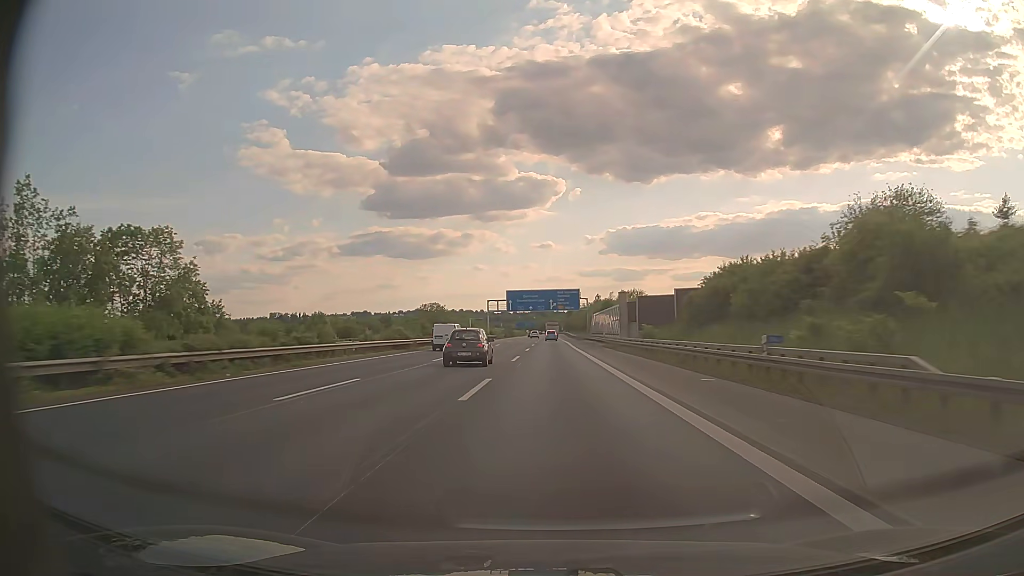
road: motorway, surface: asphalt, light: Day
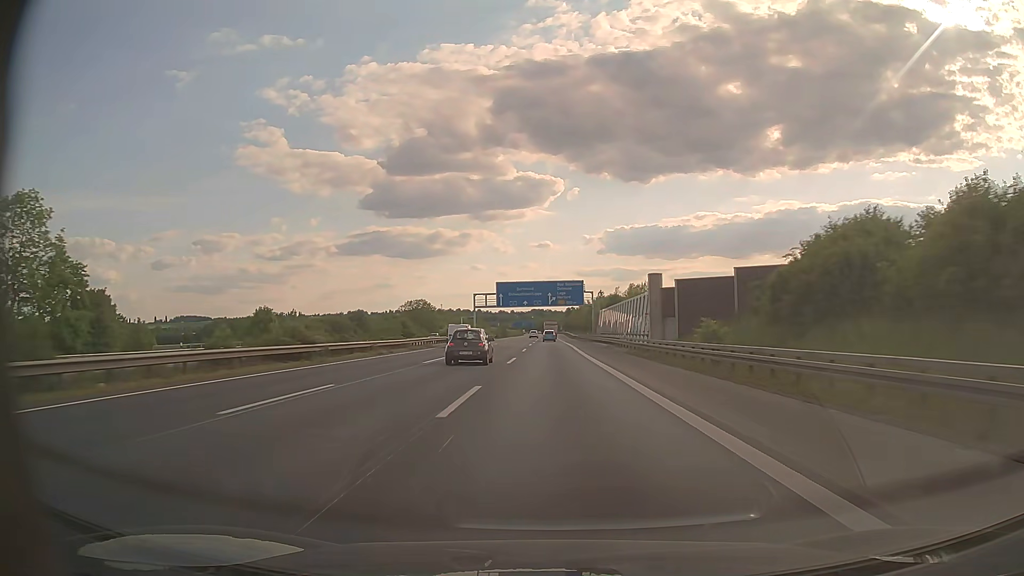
(0.0, +20.4) m; 0°
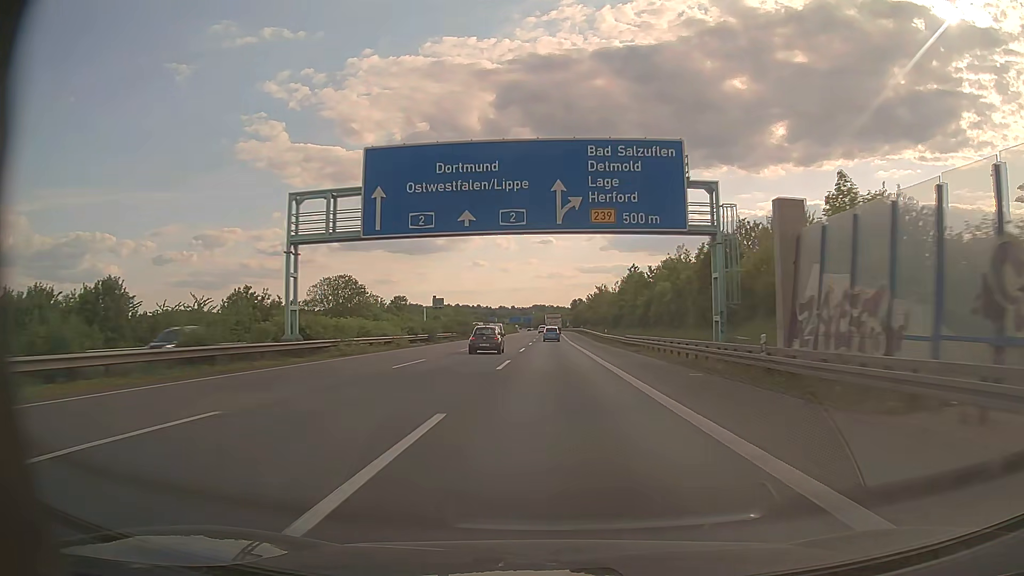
(-0.1, +77.9) m; 0°
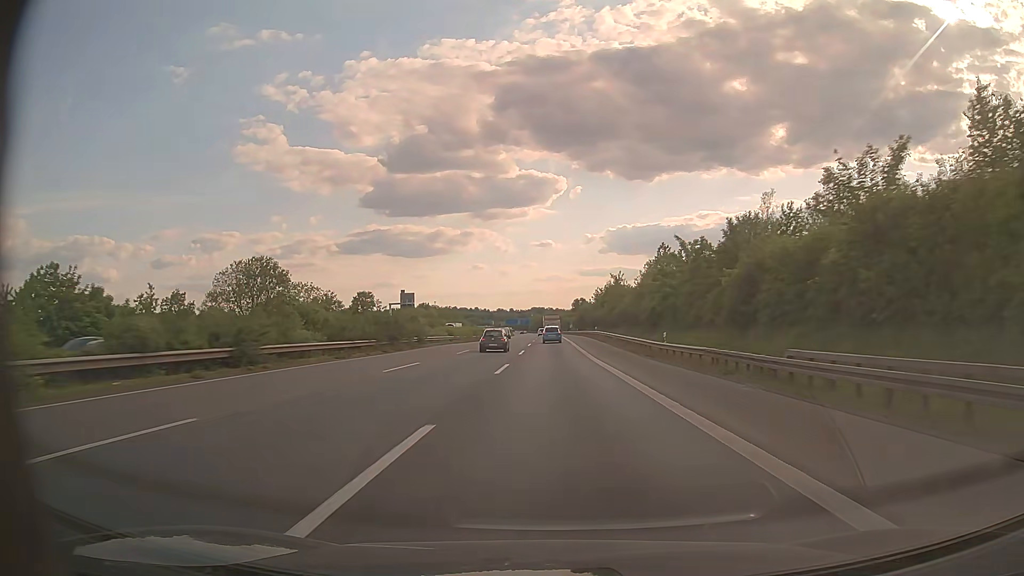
(+0.1, +36.8) m; 0°
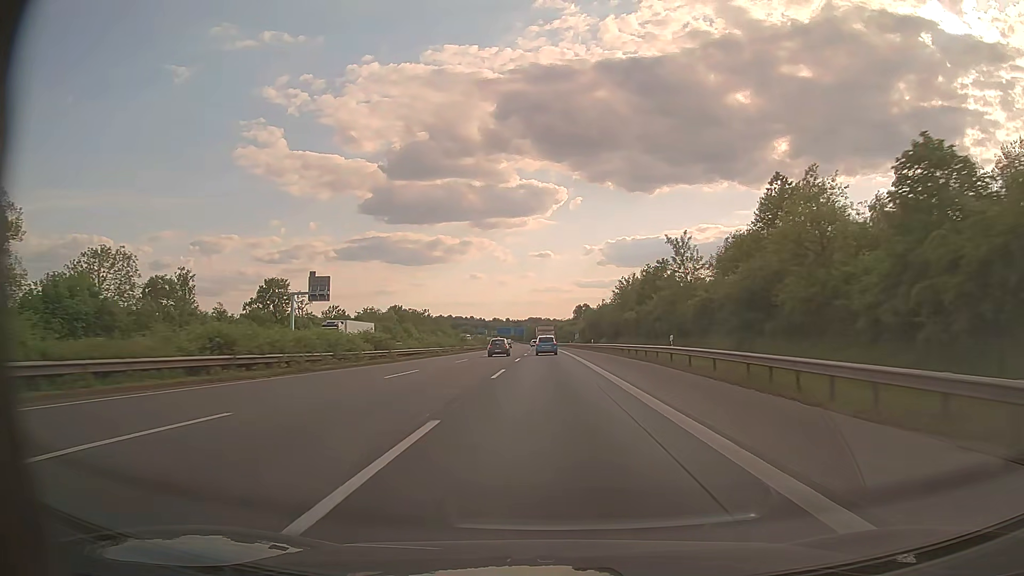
(+0.1, +52.2) m; 0°
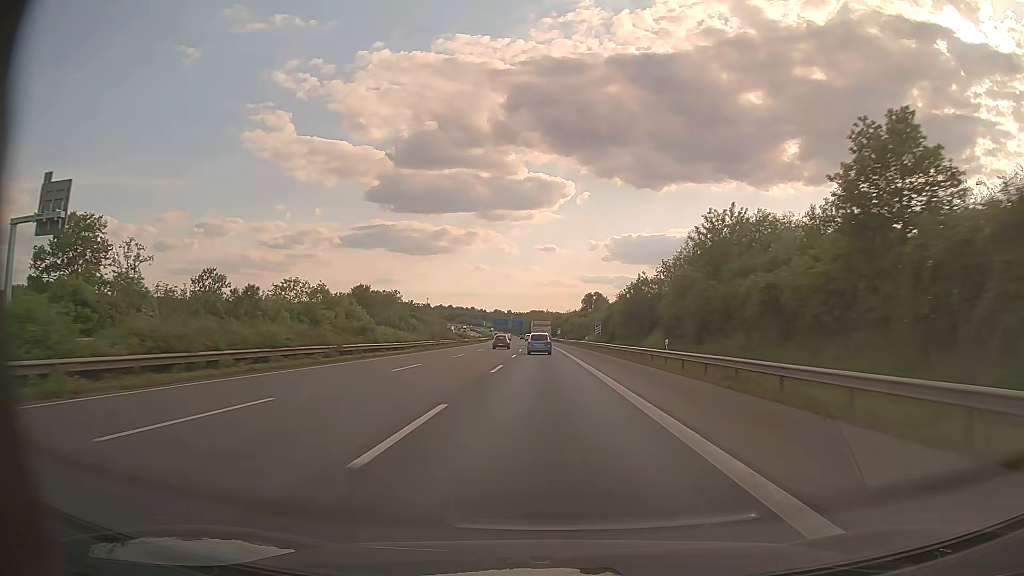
(+0.1, +51.5) m; 0°
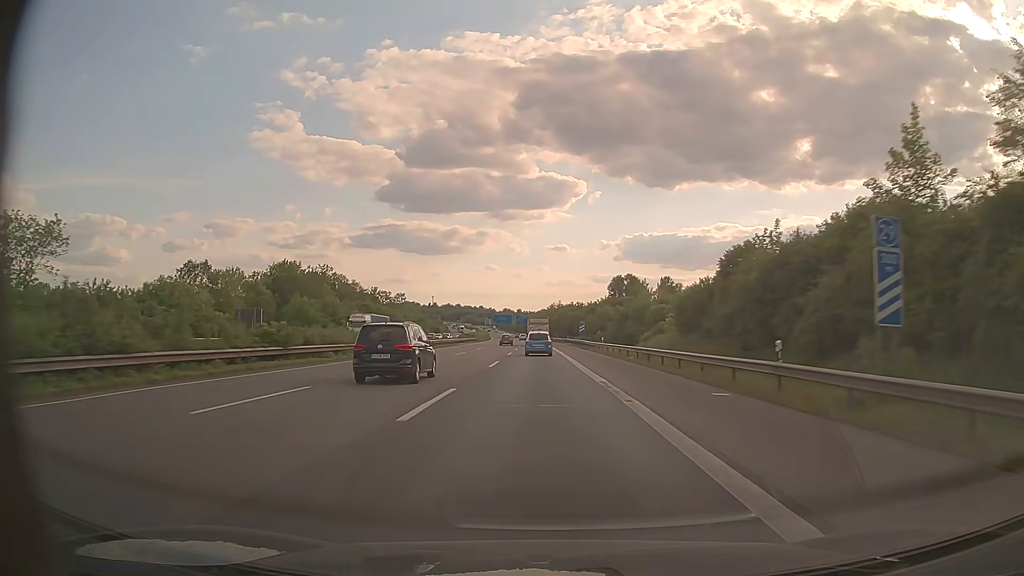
(-0.3, +68.4) m; -1°
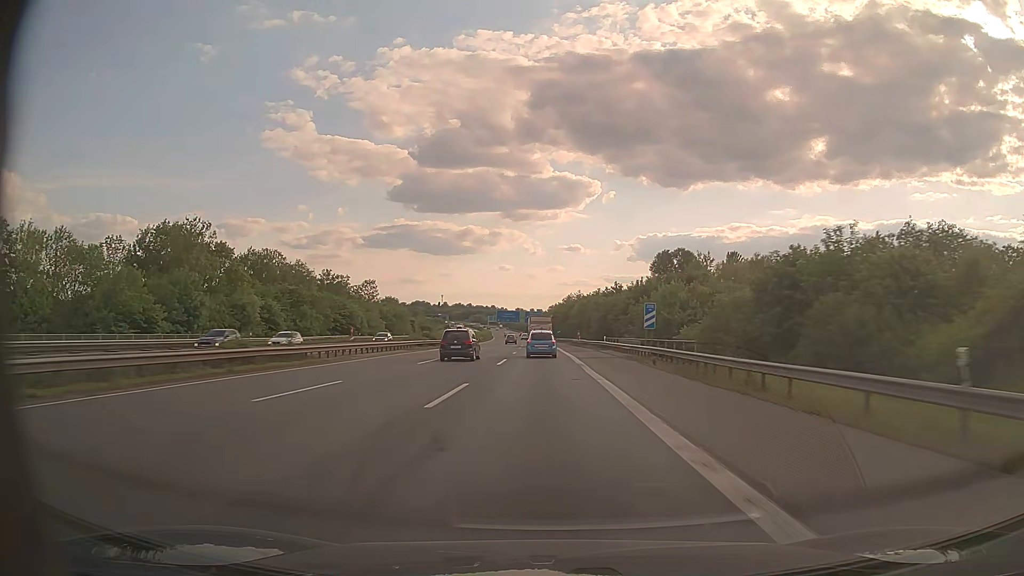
(-0.5, +51.9) m; -1°
(0, +10) (0, +20) (0, +30) (0, +40) (0, +50) (-1, +60) (-1, +70) (-1, +80) (-1, +90) (-2, +100) m
